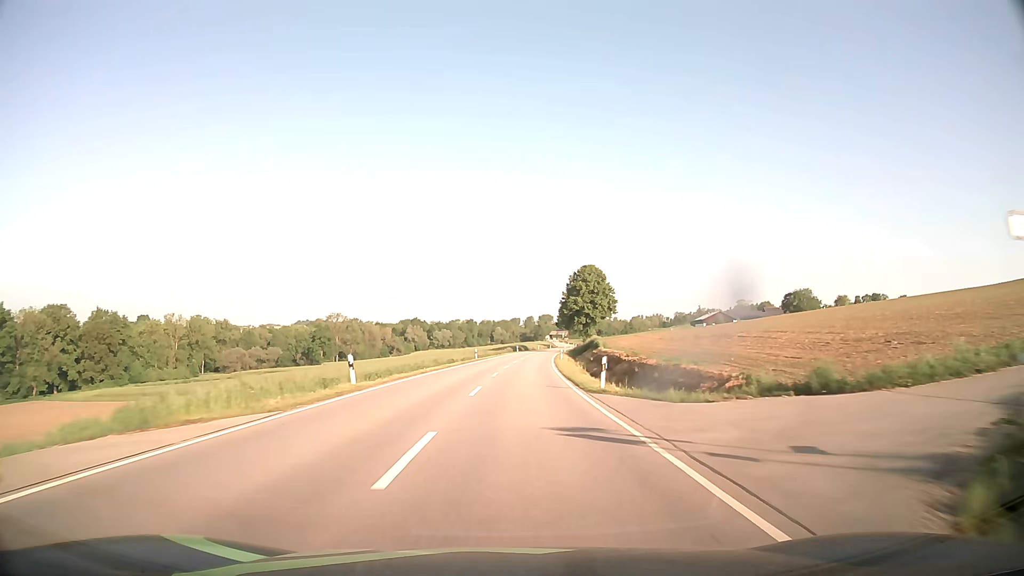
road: secondary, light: Day
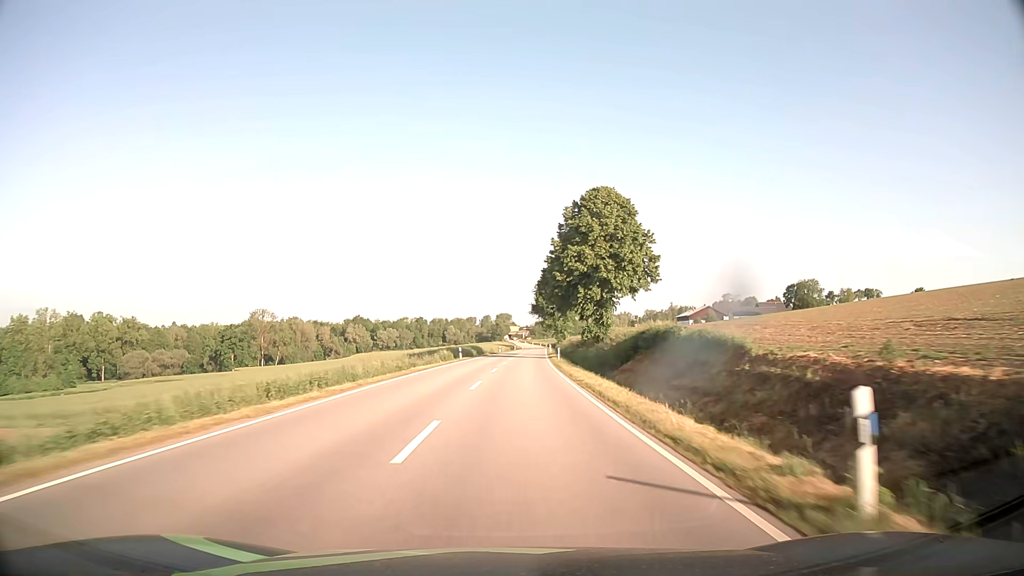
(+2.1, +58.7) m; +4°
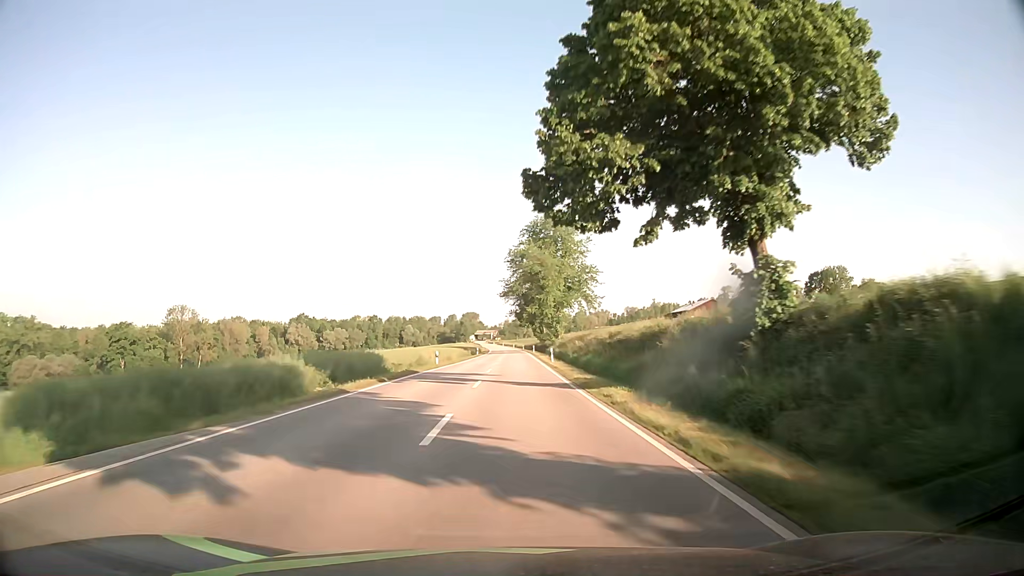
(+1.7, +58.7) m; +3°
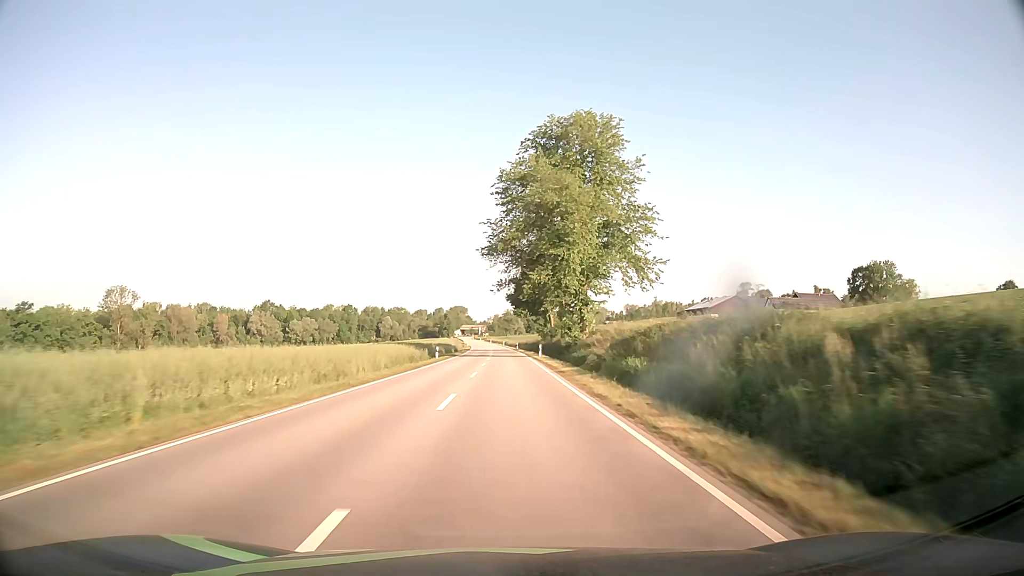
(+0.4, +43.6) m; +1°
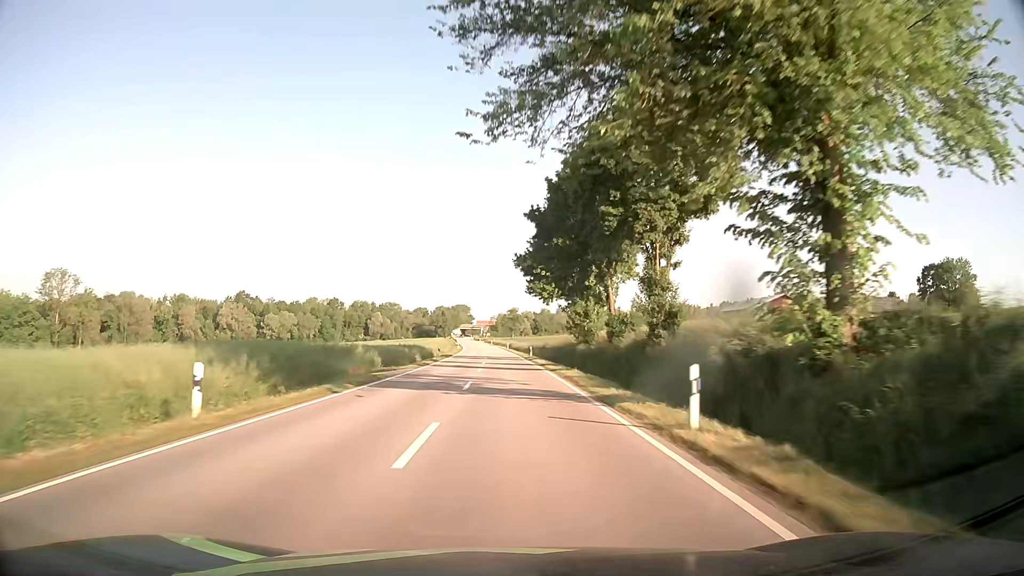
(-0.1, +42.0) m; 0°
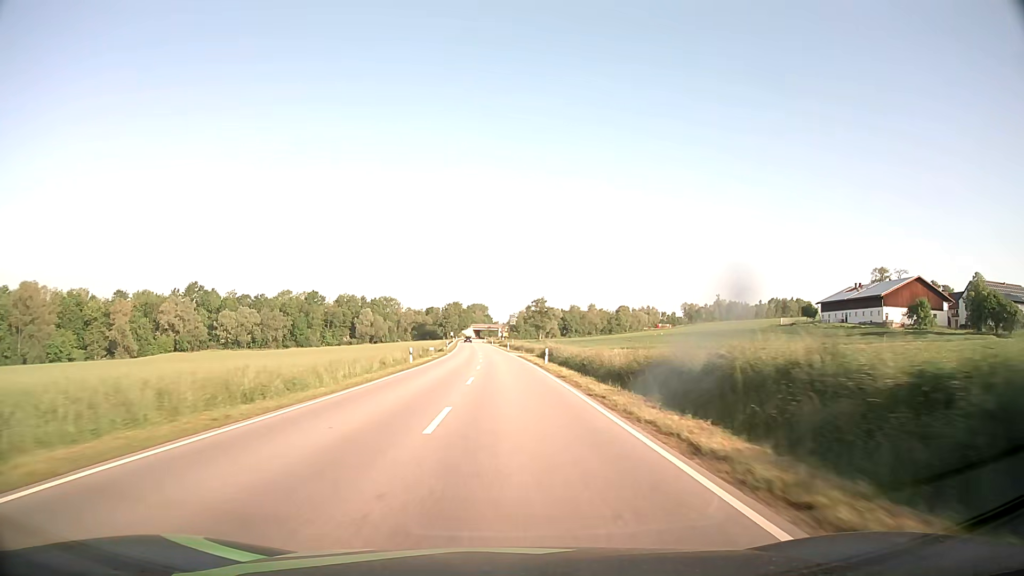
(-0.8, +69.3) m; -2°
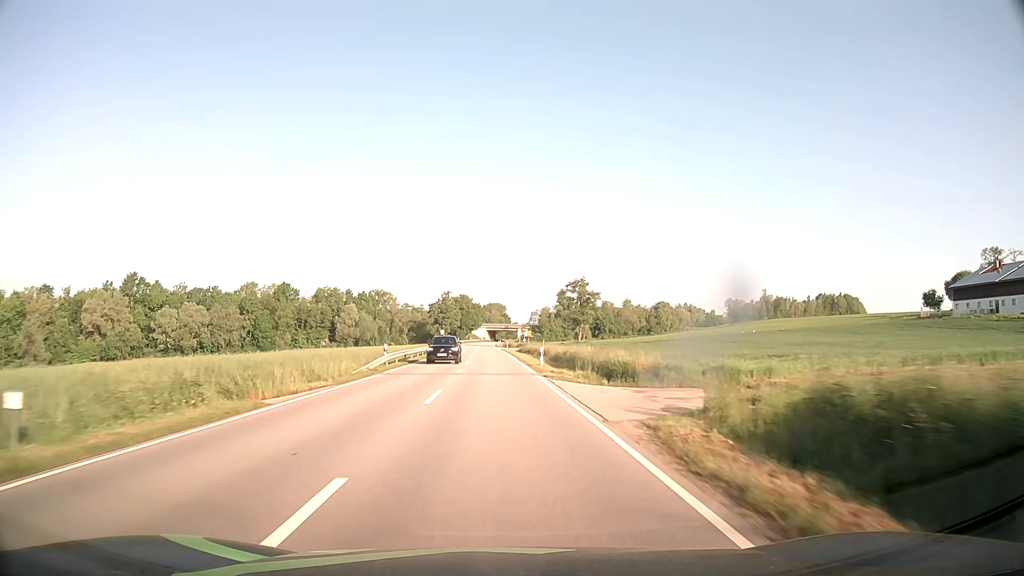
(-0.6, +55.8) m; -1°
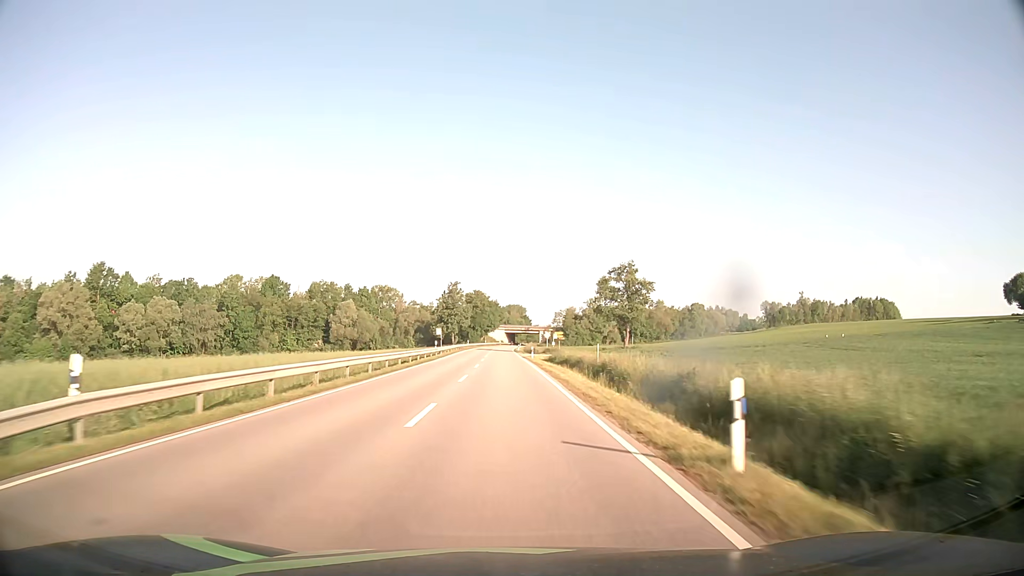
(-0.5, +27.9) m; -2°
(0, +10) (0, +20) (0, +30) (0, +40) (0, +50) (0, +60) (0, +70) (0, +80) (-1, +90) (-1, +100) m
